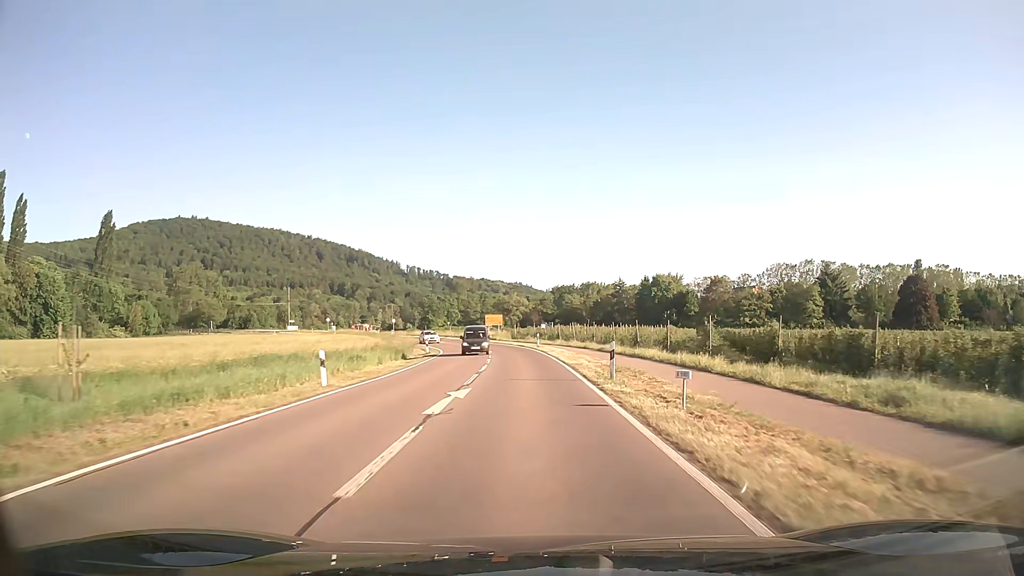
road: tertiary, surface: asphalt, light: Day
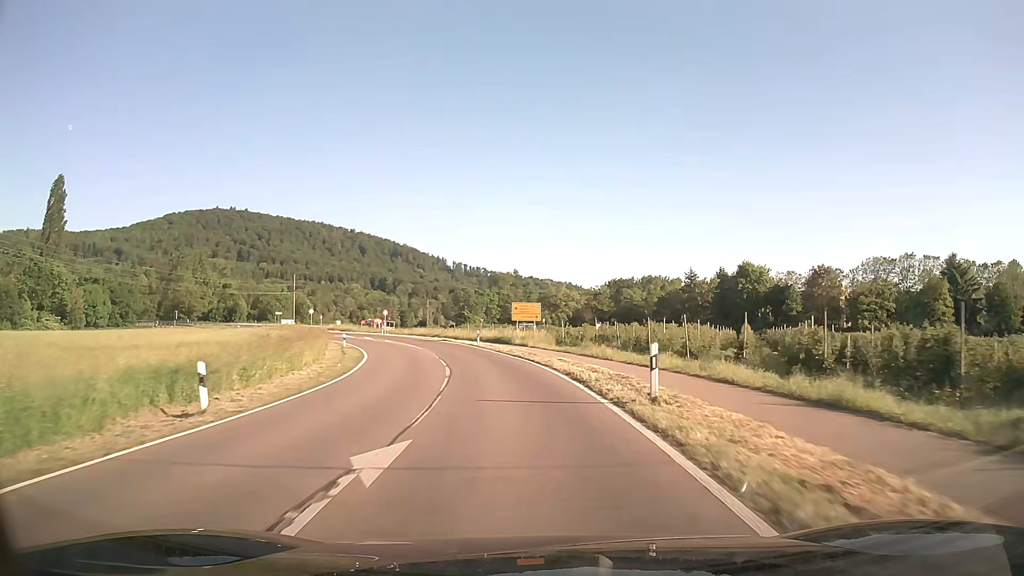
(-0.8, +38.4) m; -4°
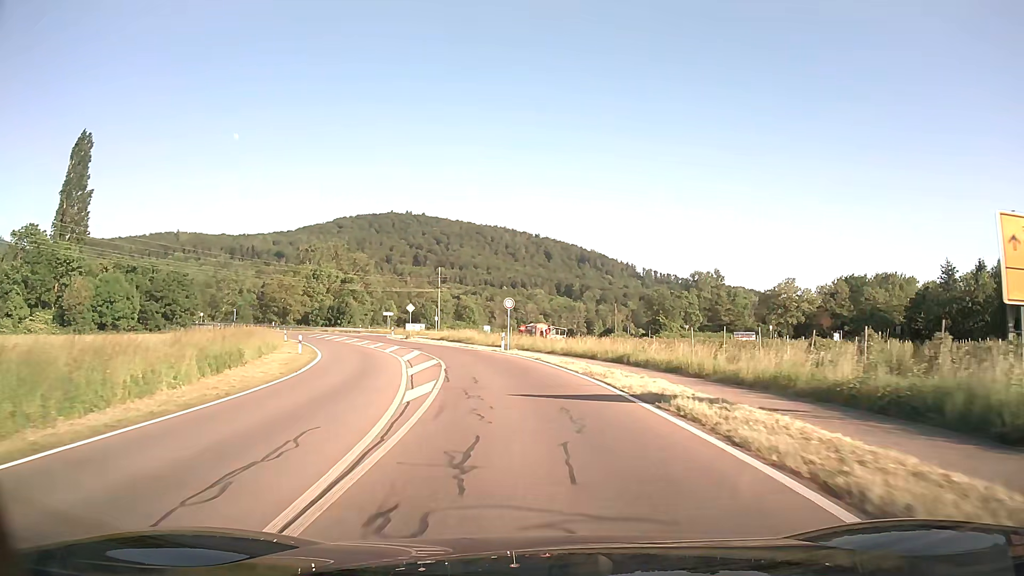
(-6.0, +45.0) m; -16°
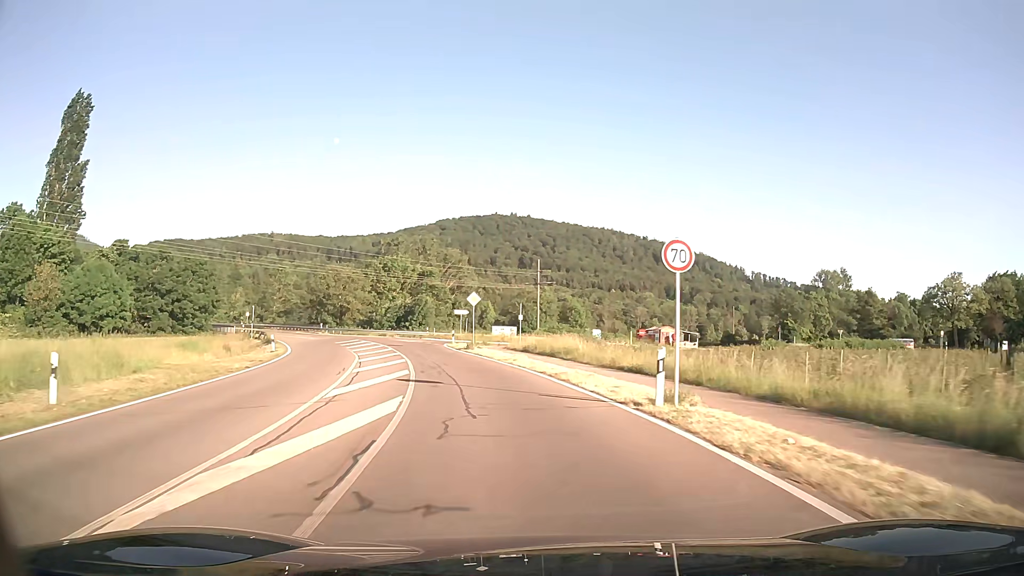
(-1.7, +25.6) m; -9°
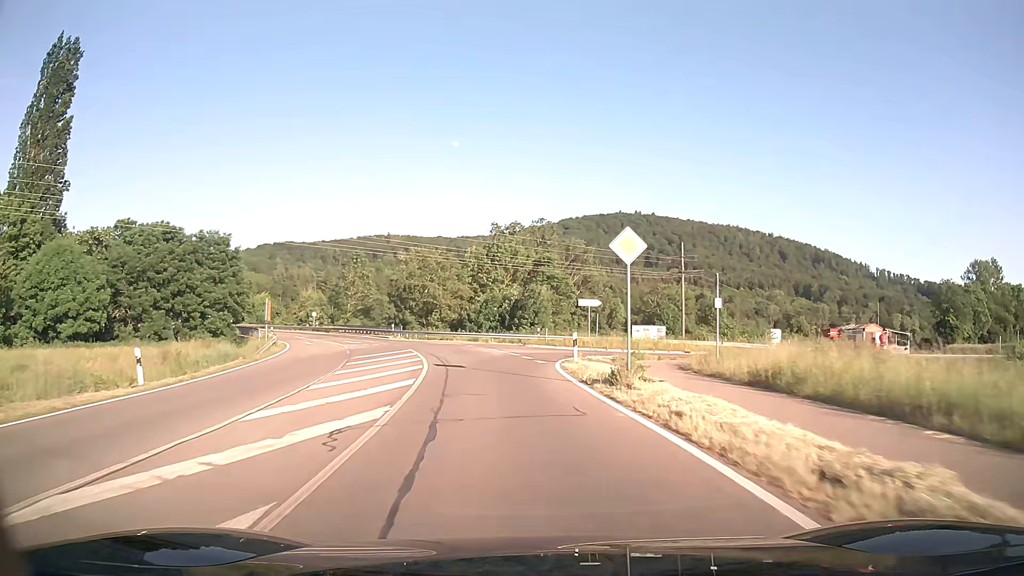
(-2.7, +25.7) m; -11°
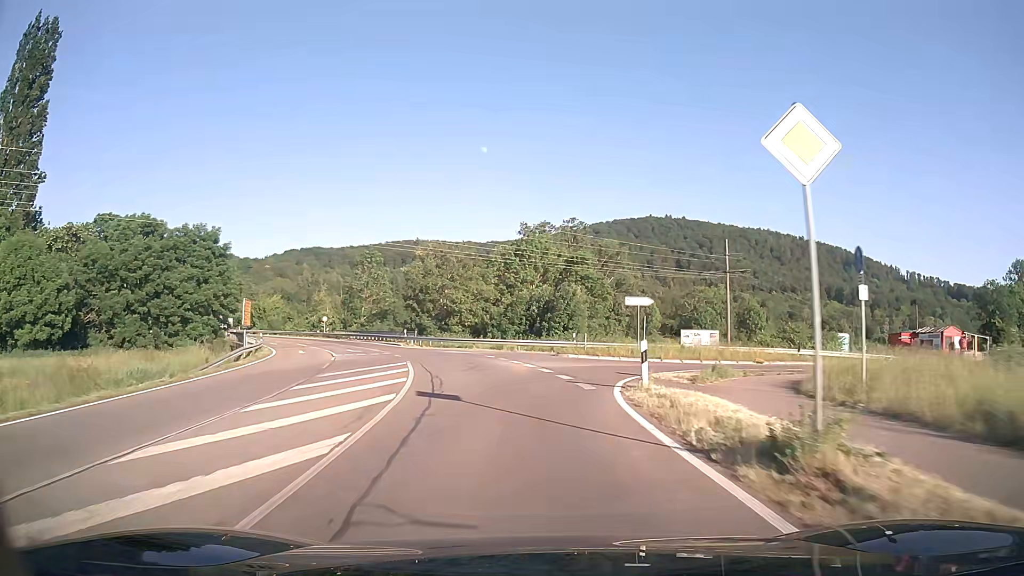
(-0.2, +8.7) m; -2°
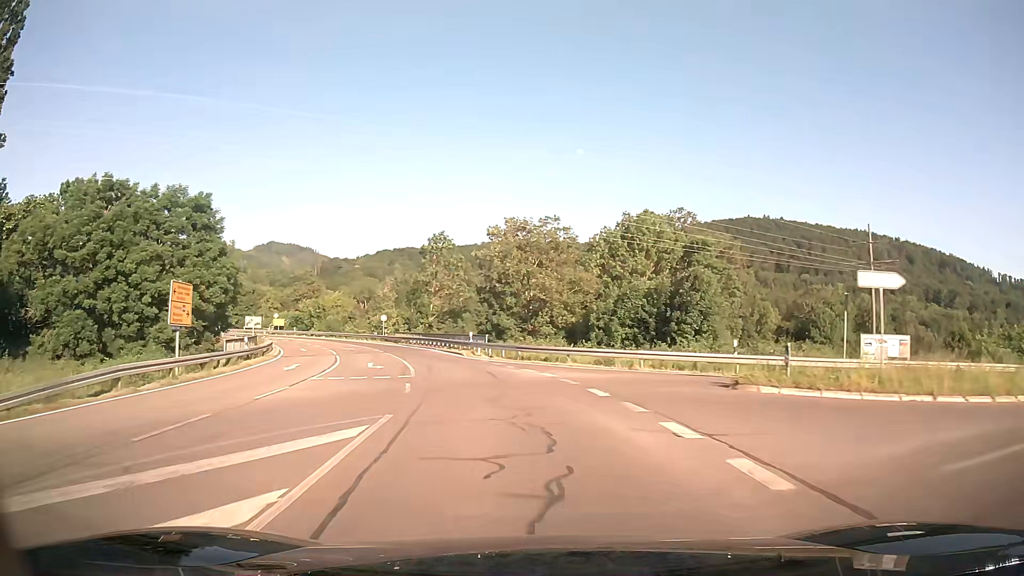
(-1.2, +17.4) m; -8°
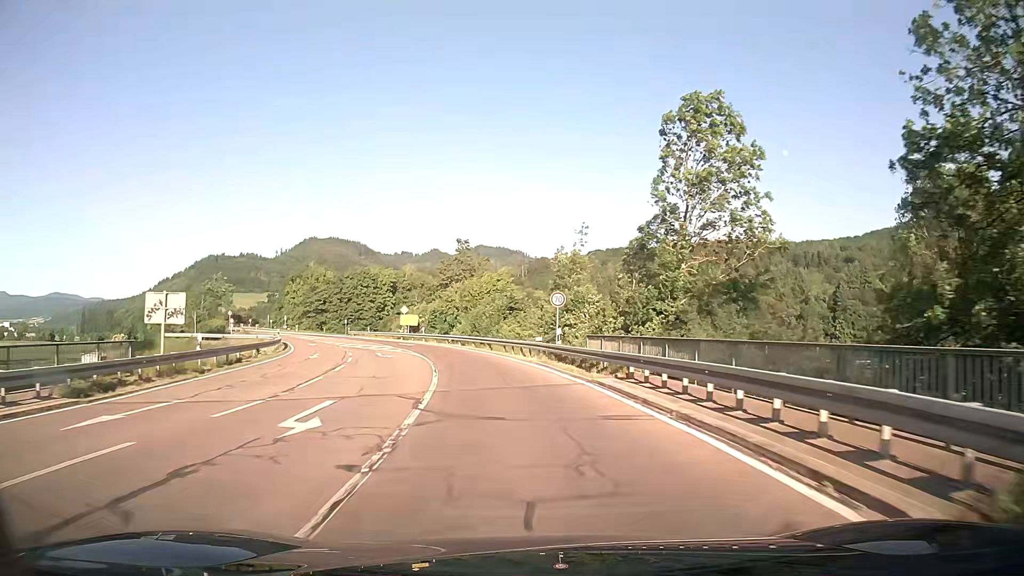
(-7.7, +42.8) m; -19°
(0, +10) (-1, +20) (-3, +30) (-5, +40) (-9, +49) (-12, +58) (-16, +67) (-21, +76) (-25, +85) (-28, +95) m
